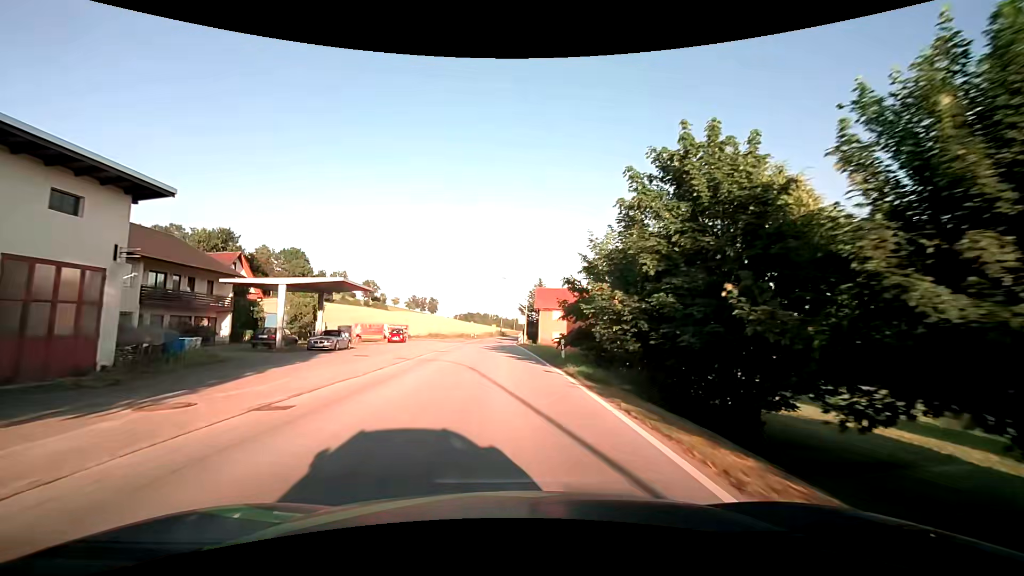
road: secondary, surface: asphalt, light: Day
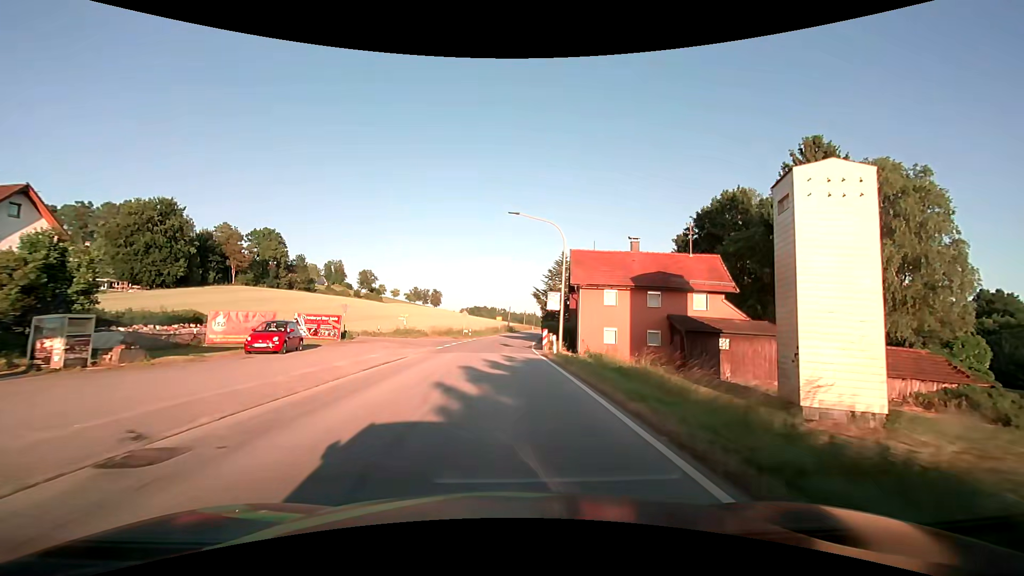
(-0.2, +29.0) m; -1°
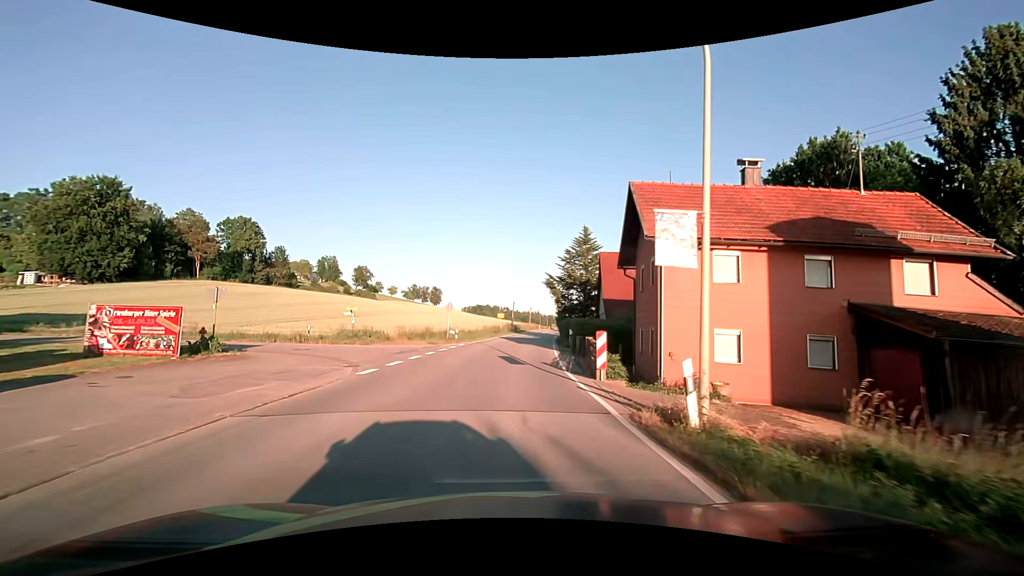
(-0.1, +17.7) m; 0°
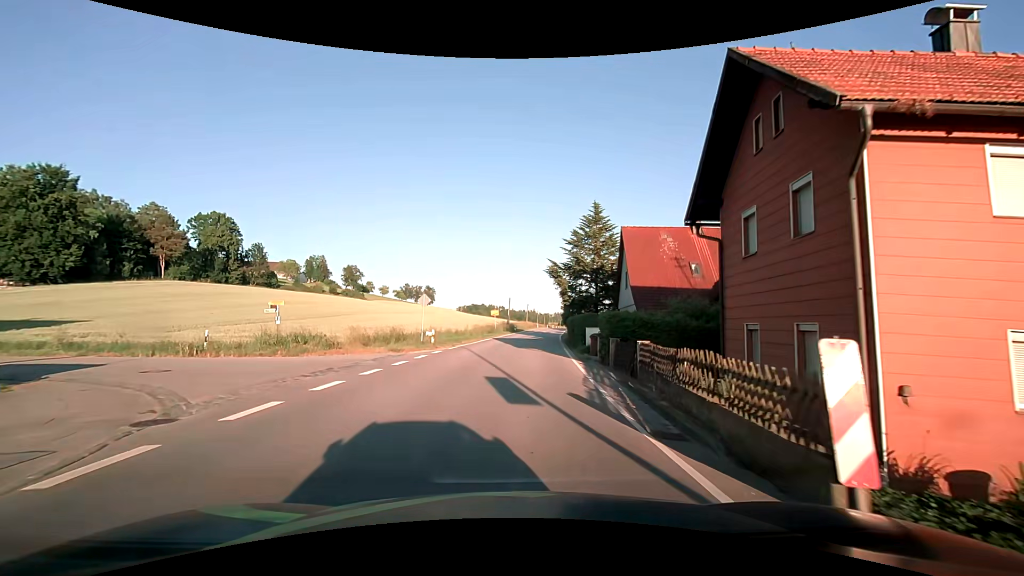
(0.0, +9.8) m; 0°
